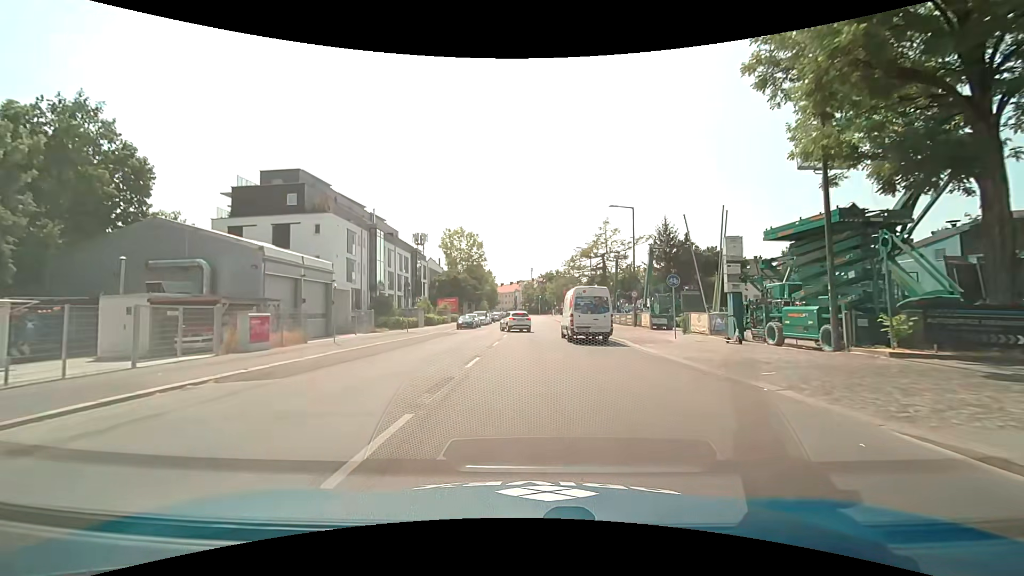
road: secondary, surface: asphalt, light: Day
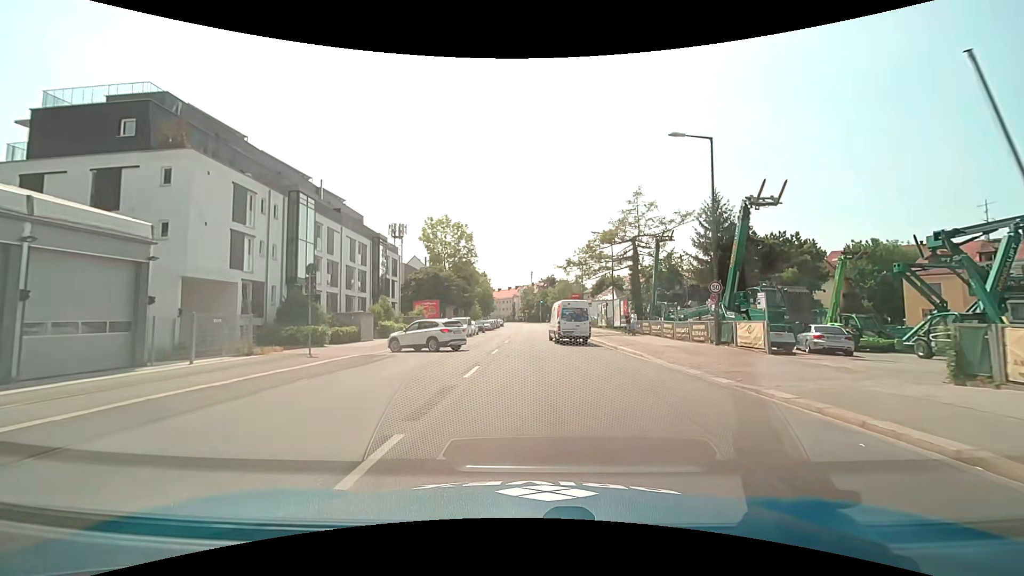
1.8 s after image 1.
(+0.1, +18.7) m; 0°
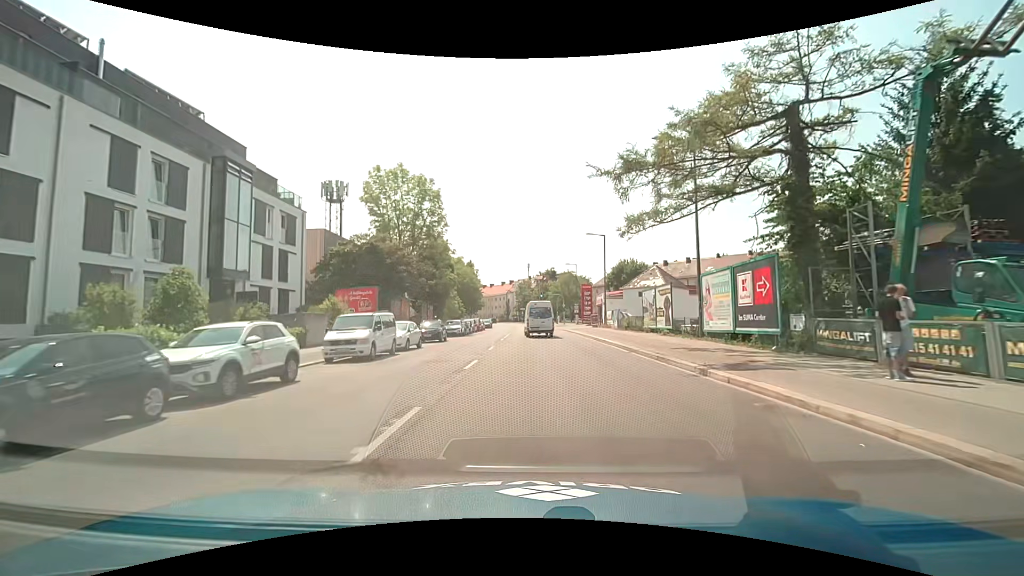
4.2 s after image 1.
(+0.2, +27.8) m; 0°
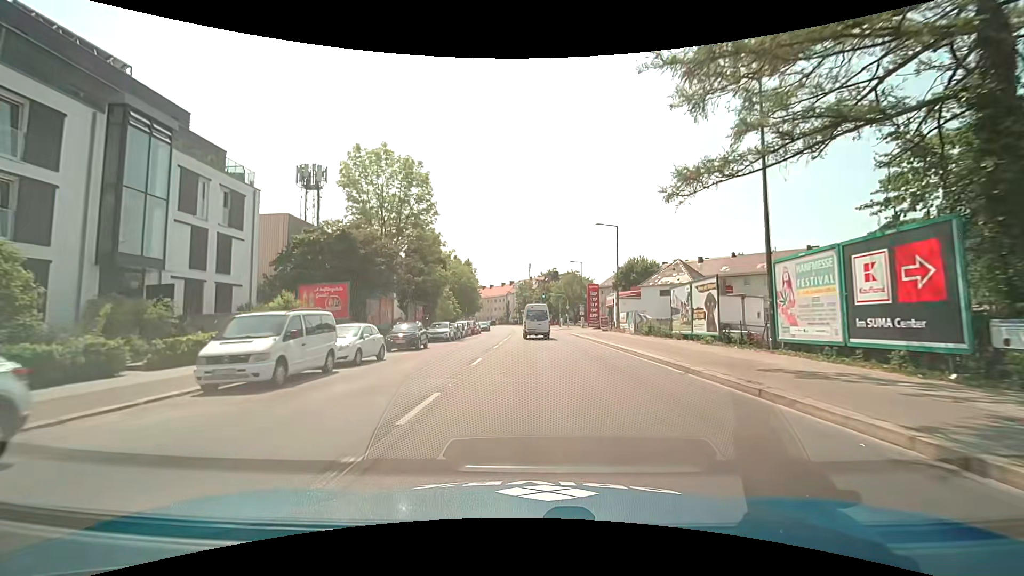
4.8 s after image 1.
(0.0, +7.2) m; 0°
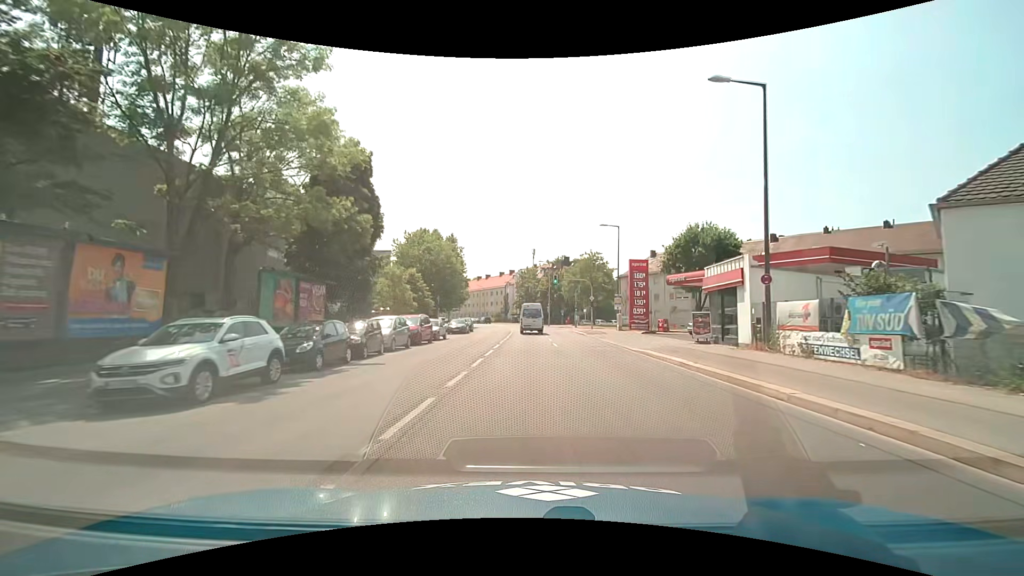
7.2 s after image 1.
(-0.3, +29.4) m; -1°
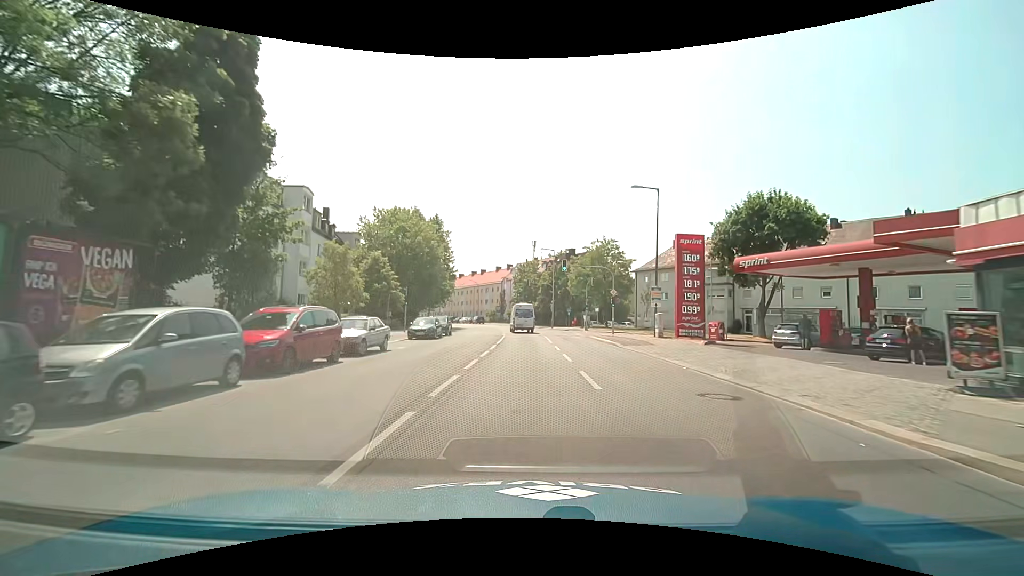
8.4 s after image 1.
(+0.1, +15.0) m; 0°
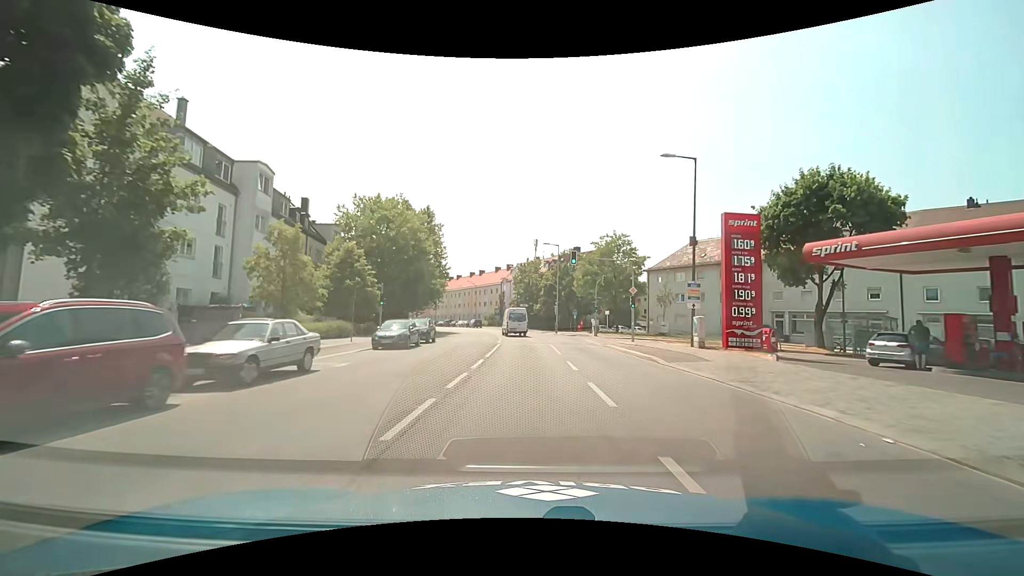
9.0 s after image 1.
(0.0, +7.5) m; 0°
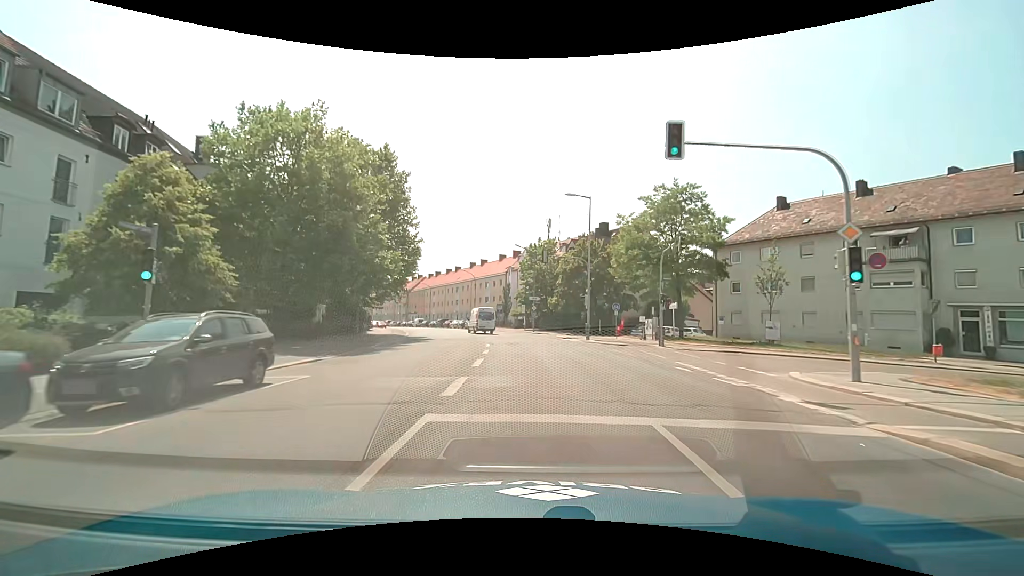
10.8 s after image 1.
(-0.1, +22.6) m; -1°
(0, +10) (0, +20) (-1, +30) (-2, +40) (-4, +50) (-6, +60) (-9, +69) (-12, +79) (-16, +88) (-20, +97) m
